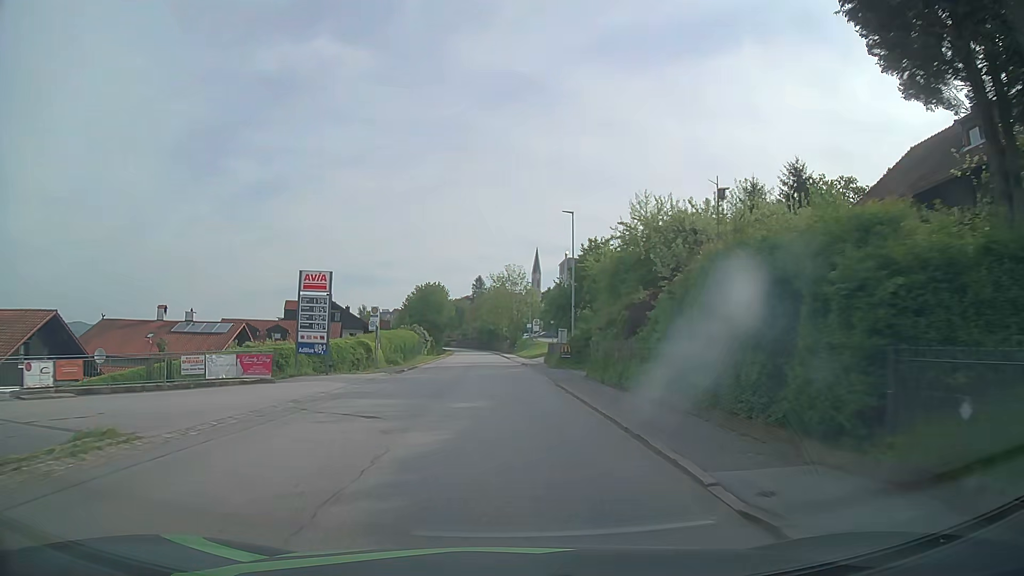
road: tertiary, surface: asphalt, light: Day
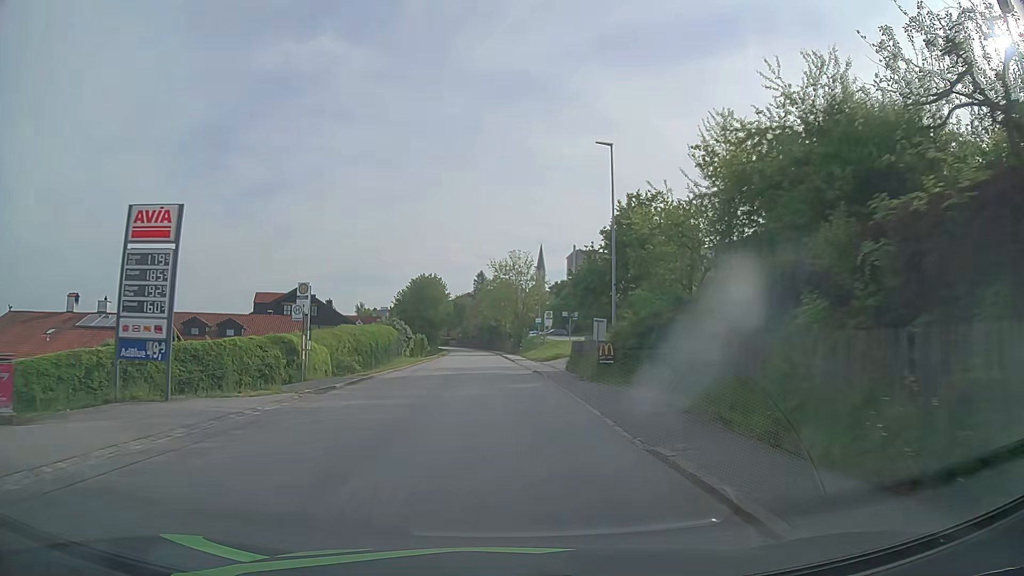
(-0.1, +14.5) m; 0°
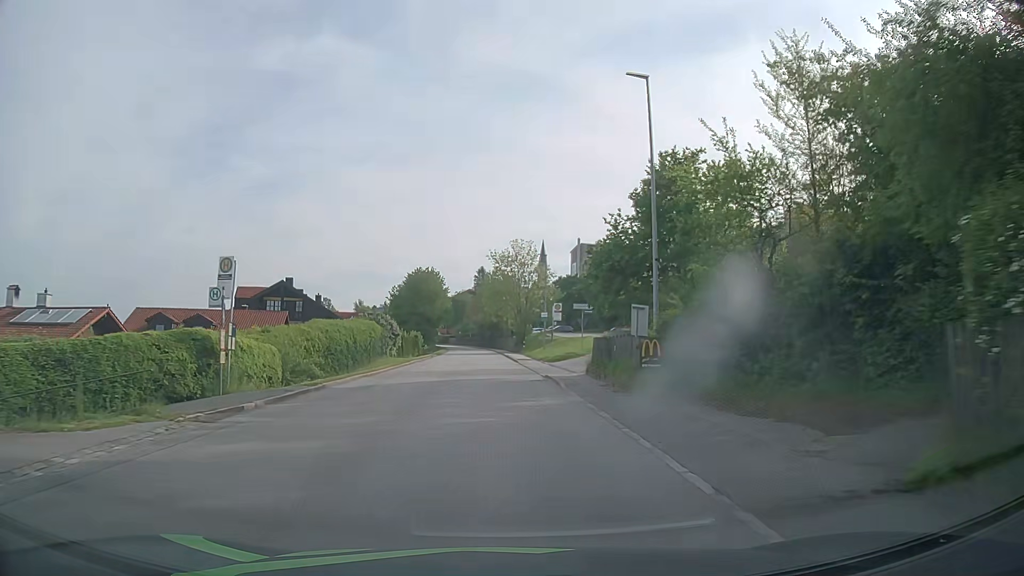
(0.0, +7.3) m; -1°
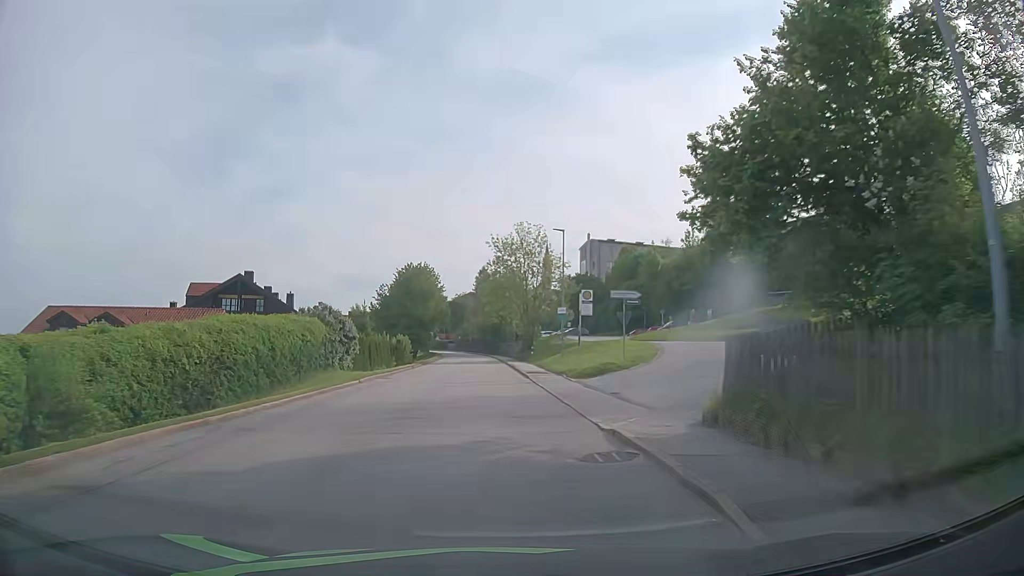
(0.0, +14.6) m; 0°
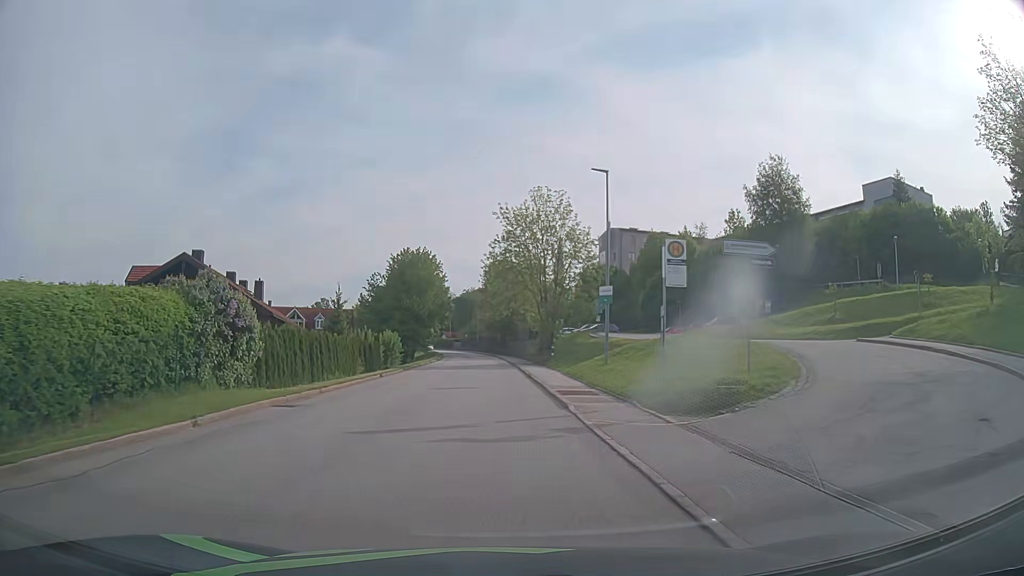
(-0.1, +14.5) m; -1°
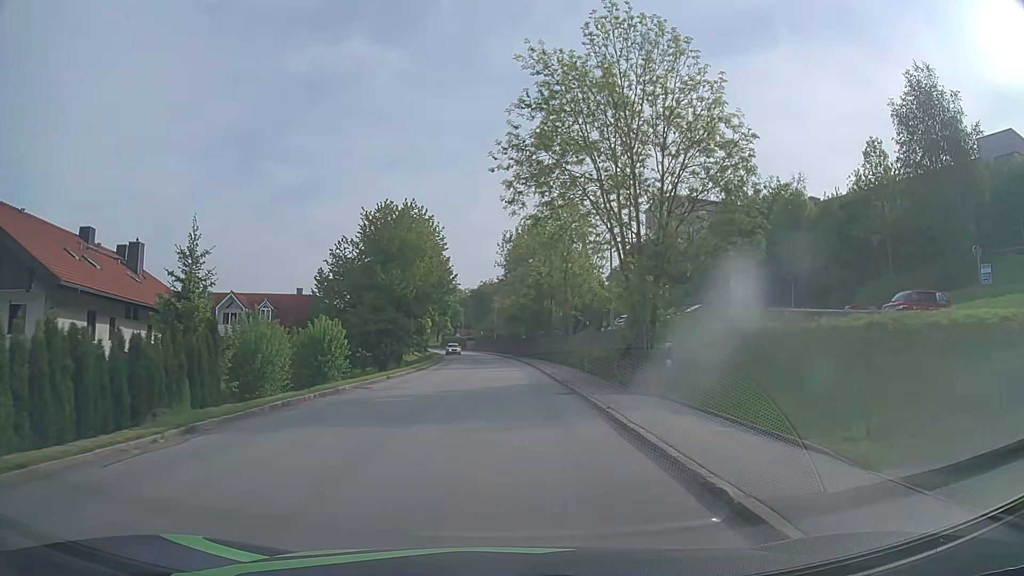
(-0.3, +29.1) m; -2°
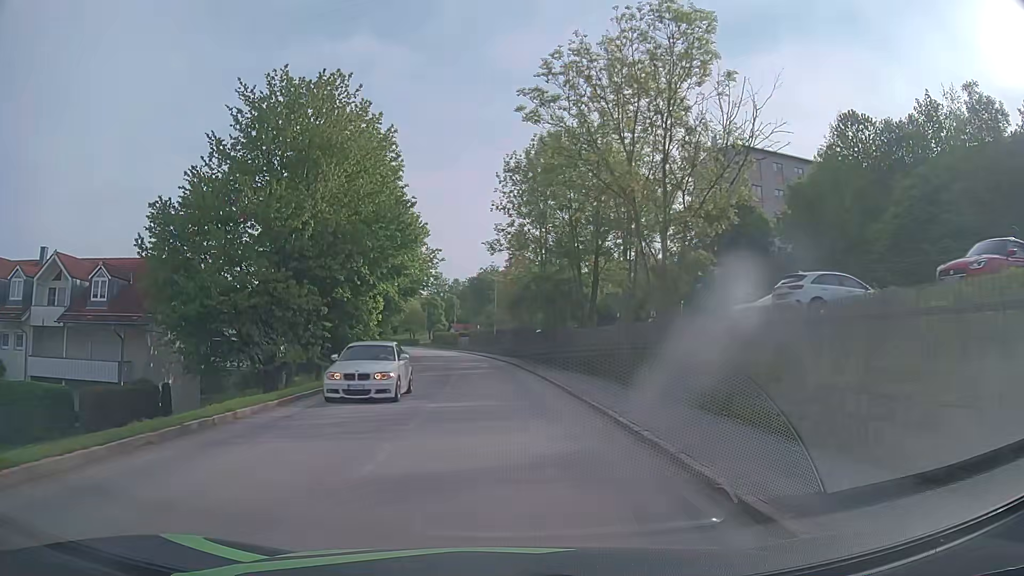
(+0.1, +29.1) m; 0°
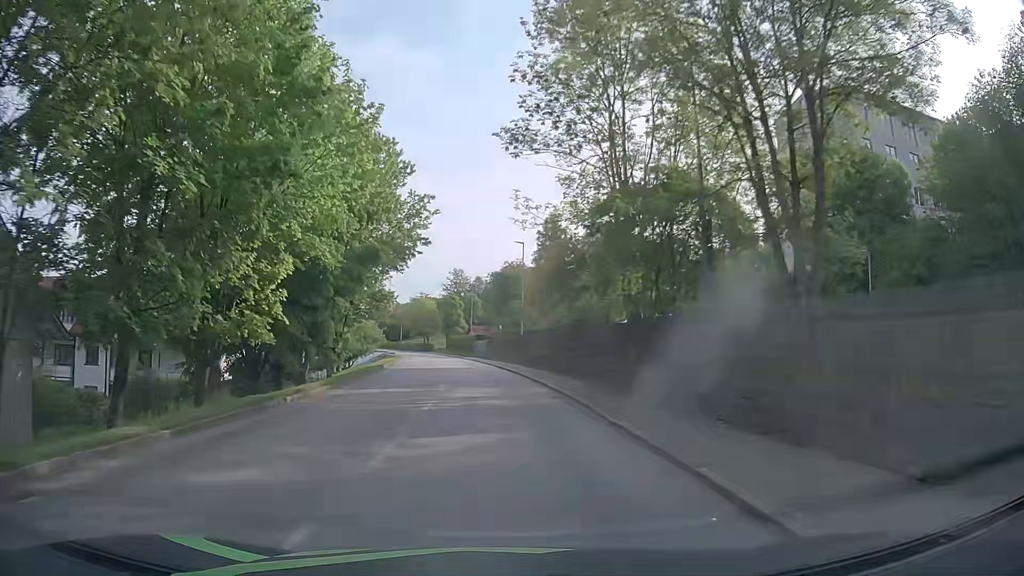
(-0.3, +22.1) m; -3°
(0, +10) (0, +20) (-1, +30) (-2, +40) (-3, +50) (-4, +60) (-5, +70) (-7, +80) (-9, +89) (-10, +99) m
